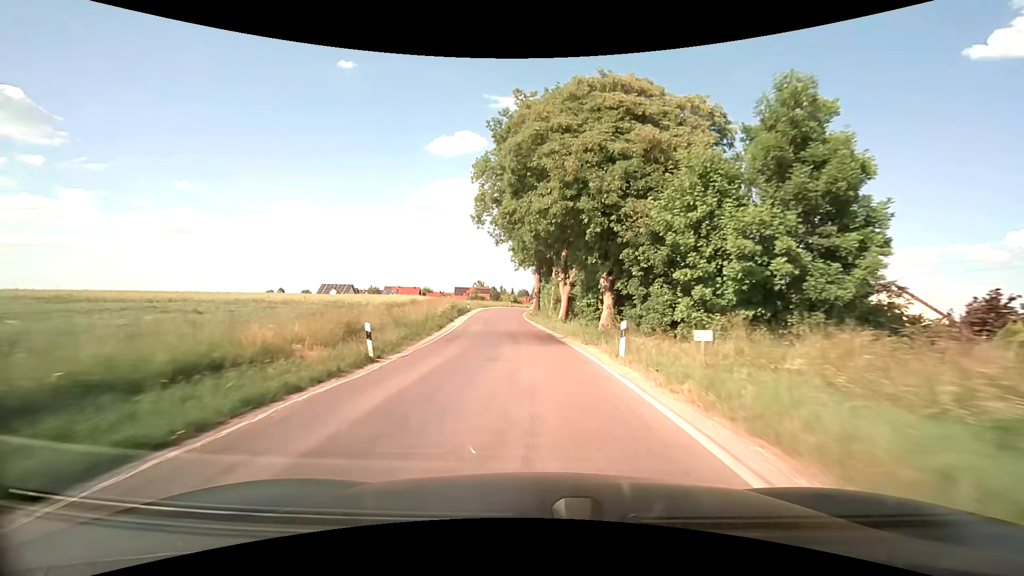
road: secondary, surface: asphalt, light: Day
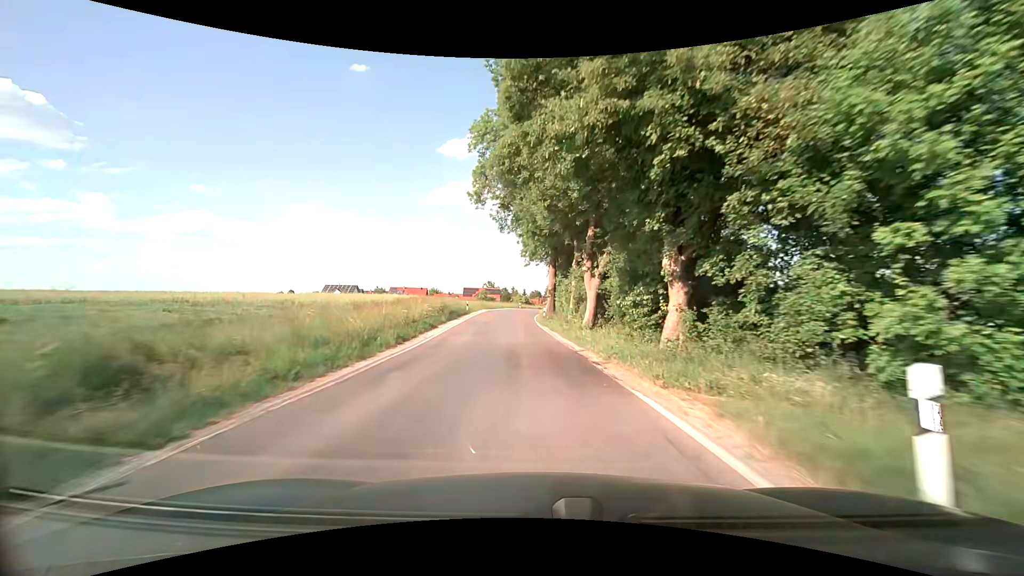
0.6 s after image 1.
(-0.1, +10.0) m; -1°
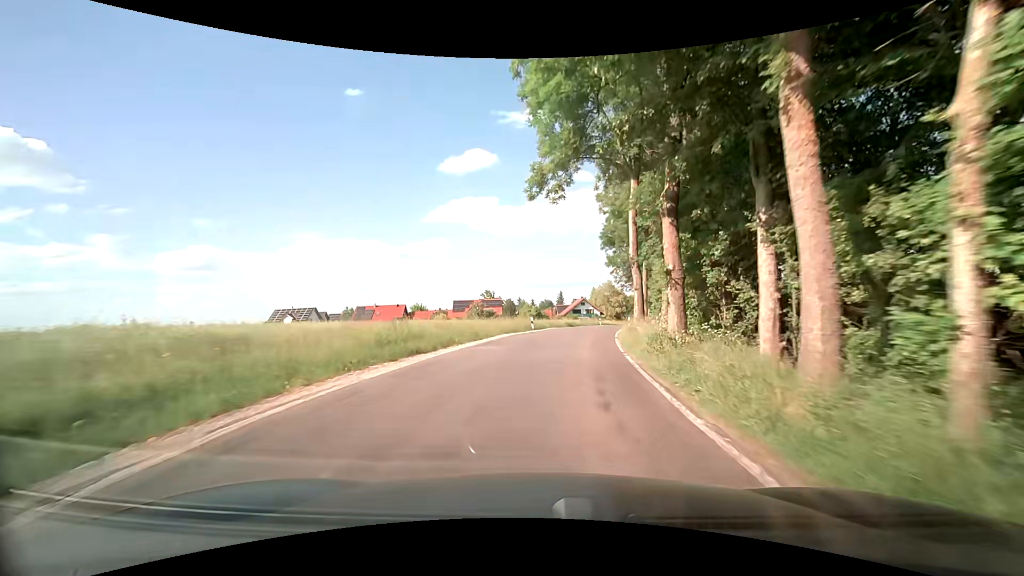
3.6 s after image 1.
(-2.1, +46.1) m; -1°
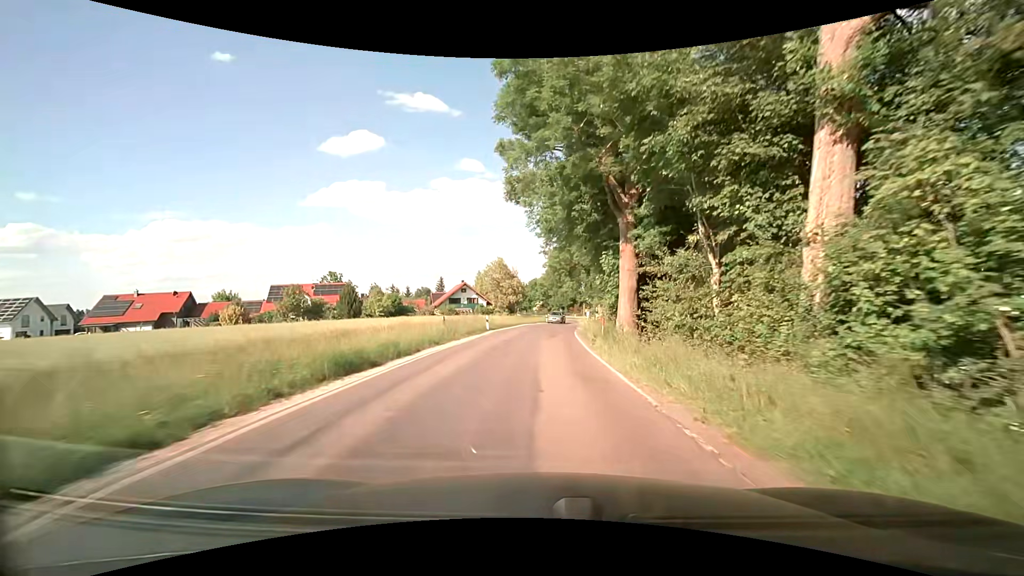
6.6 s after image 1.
(+4.4, +41.5) m; +12°
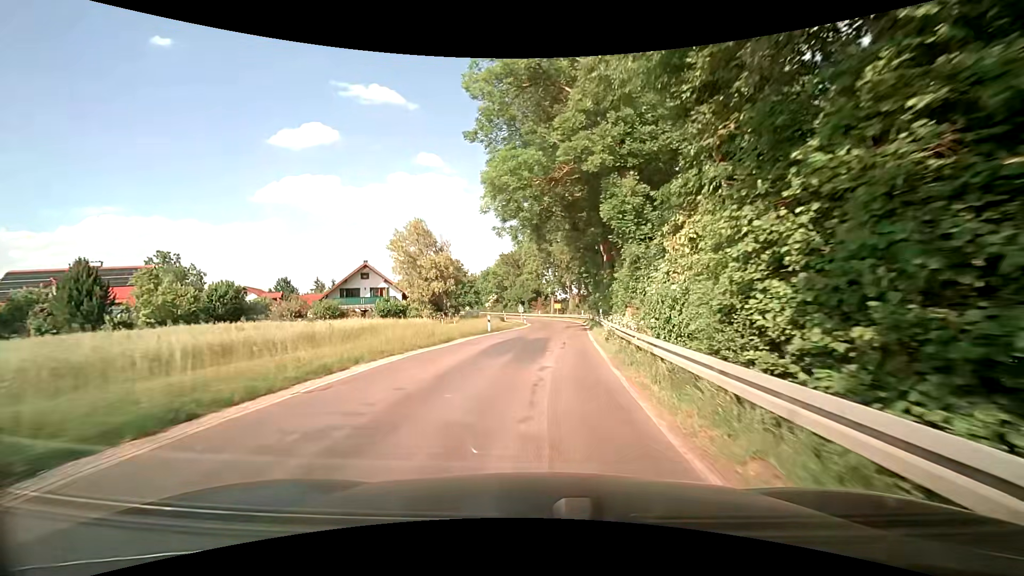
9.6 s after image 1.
(+1.9, +38.9) m; +4°
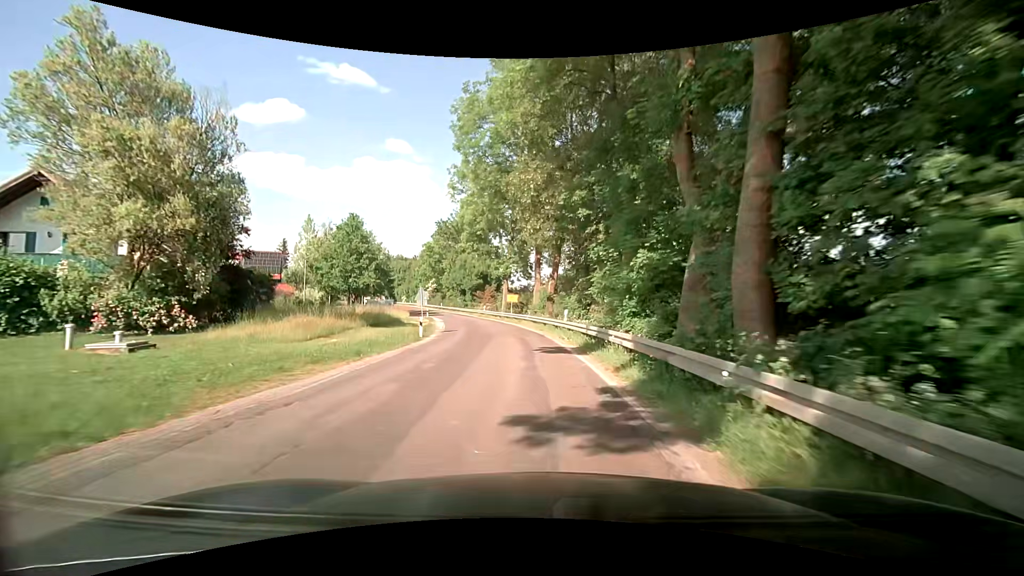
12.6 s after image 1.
(+2.6, +37.5) m; +4°
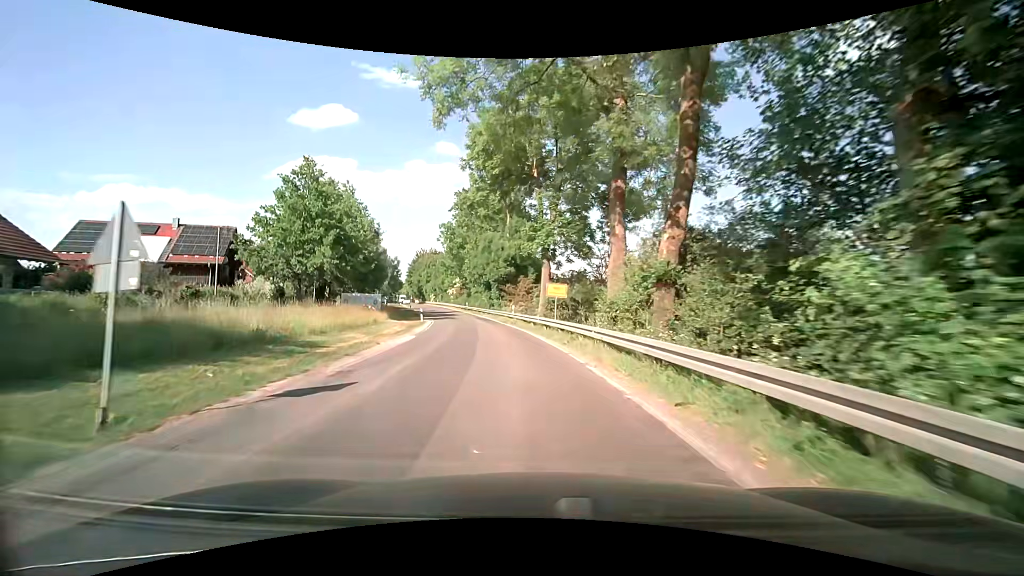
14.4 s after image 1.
(-0.4, +23.0) m; -3°
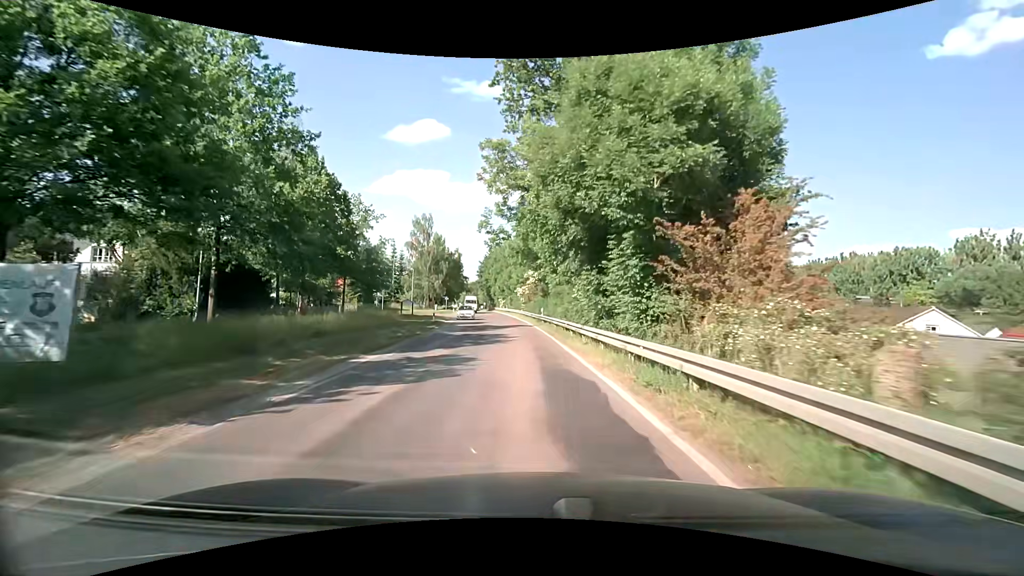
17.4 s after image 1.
(-4.2, +37.4) m; -11°
(0, +10) (-1, +20) (-1, +30) (-2, +40) (-3, +50) (-5, +60) (-6, +70) (-8, +80) (-9, +89) (-11, +99) m
